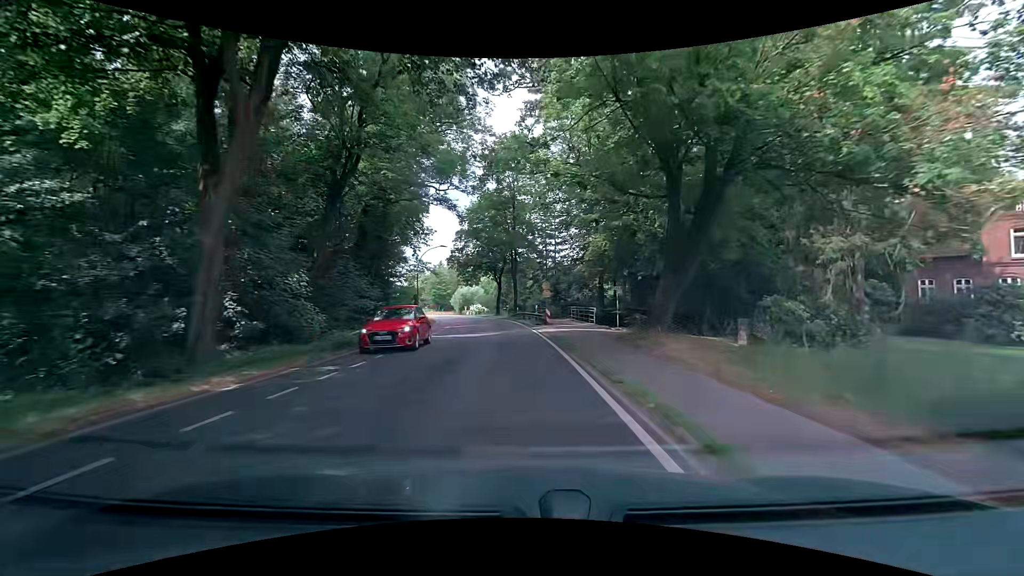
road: tertiary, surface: asphalt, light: Day
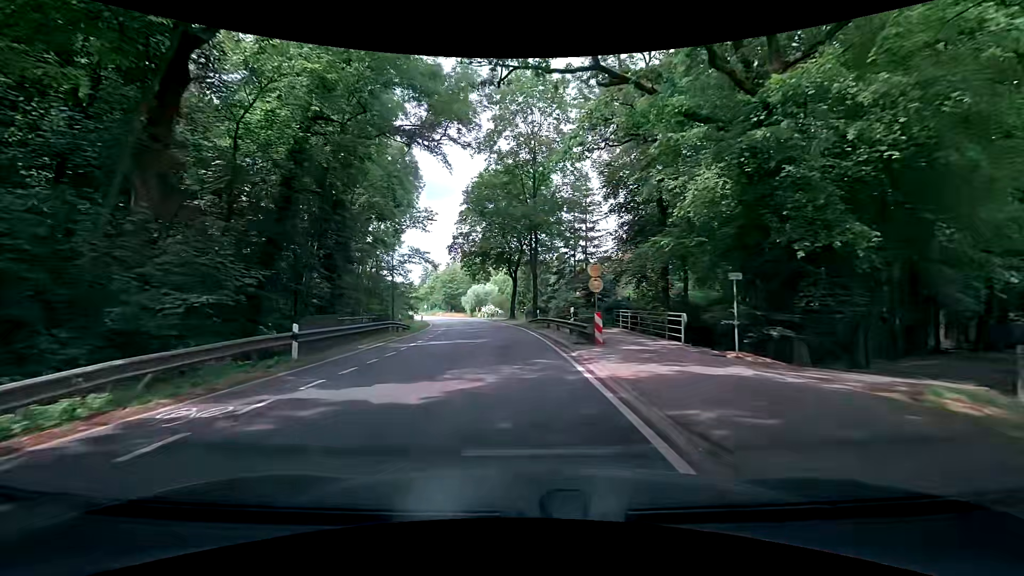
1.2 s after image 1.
(-0.3, +15.2) m; -2°
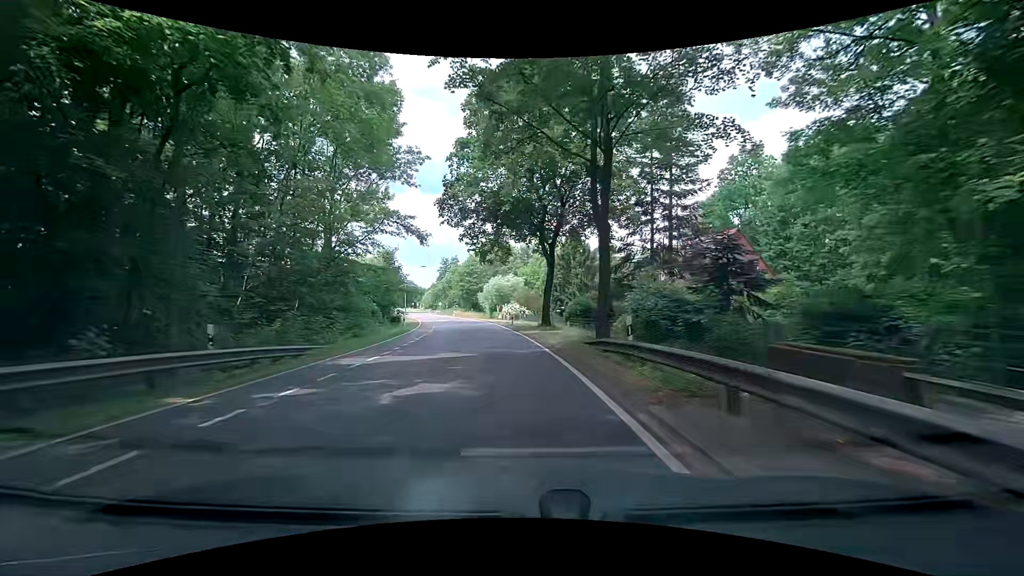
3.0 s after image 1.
(-0.8, +22.8) m; -3°
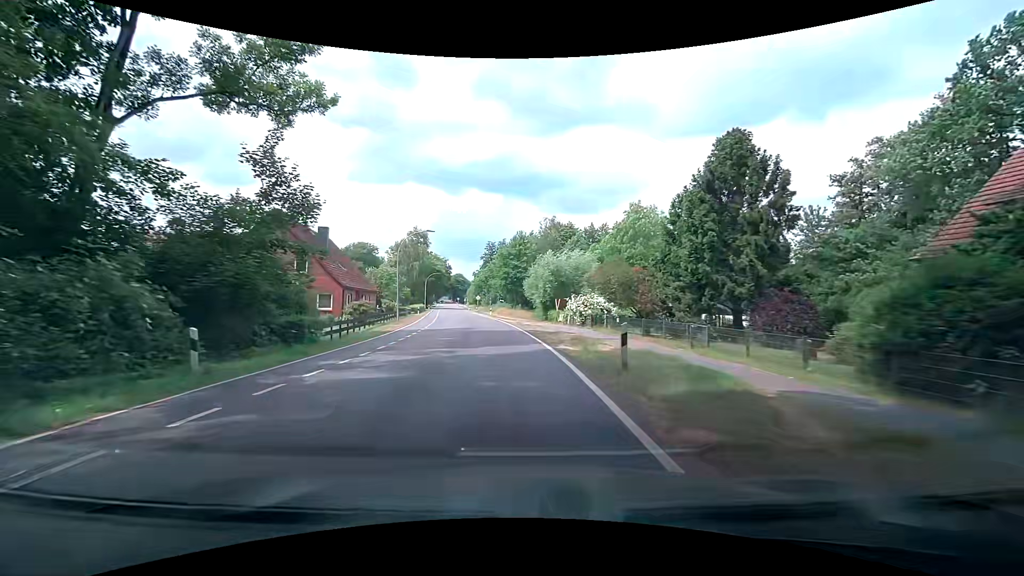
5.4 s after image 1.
(-1.9, +30.5) m; -7°
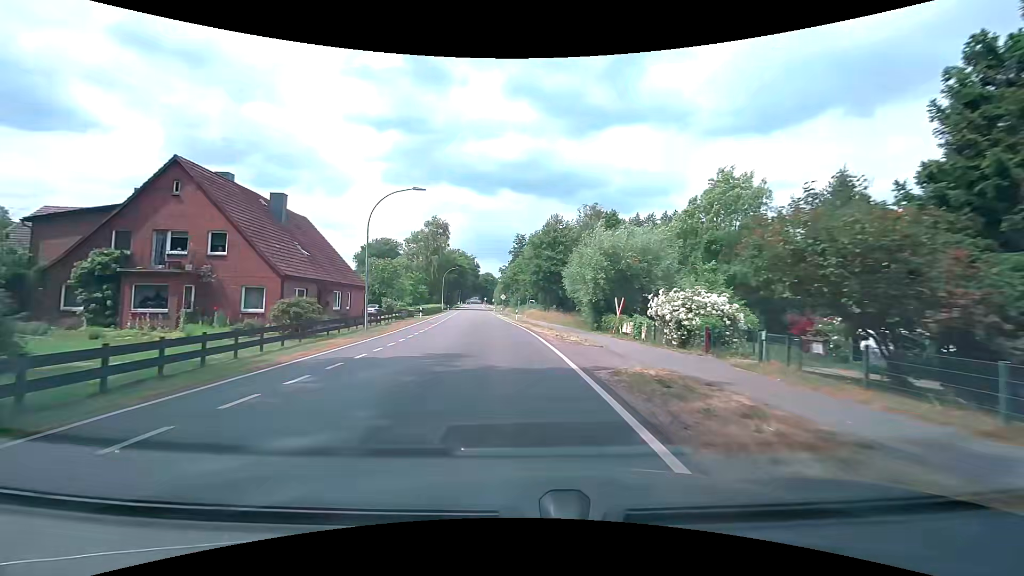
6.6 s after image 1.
(-0.4, +15.3) m; -3°
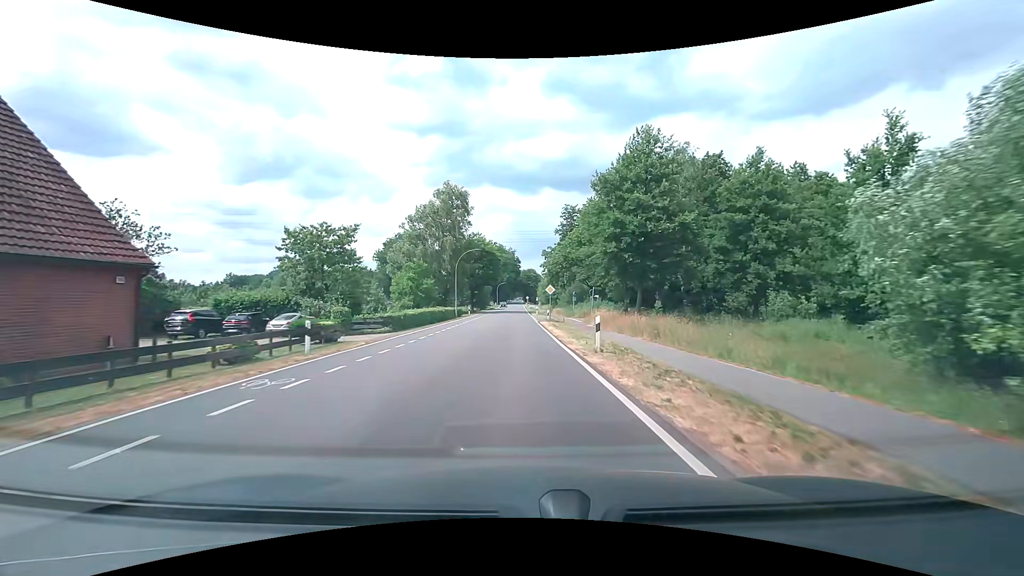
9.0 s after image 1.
(-1.5, +30.5) m; -5°
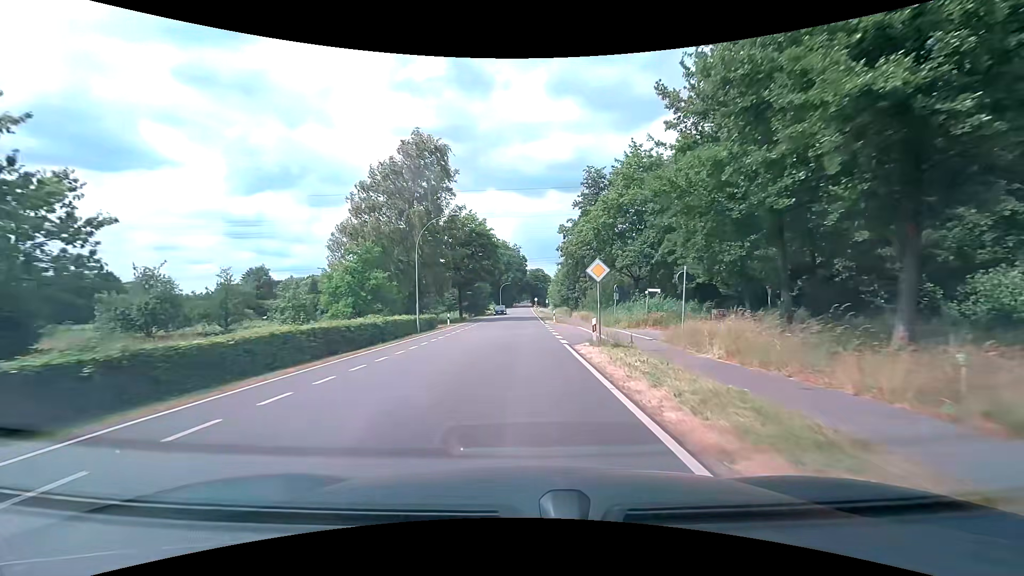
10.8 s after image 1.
(-0.2, +23.0) m; -1°
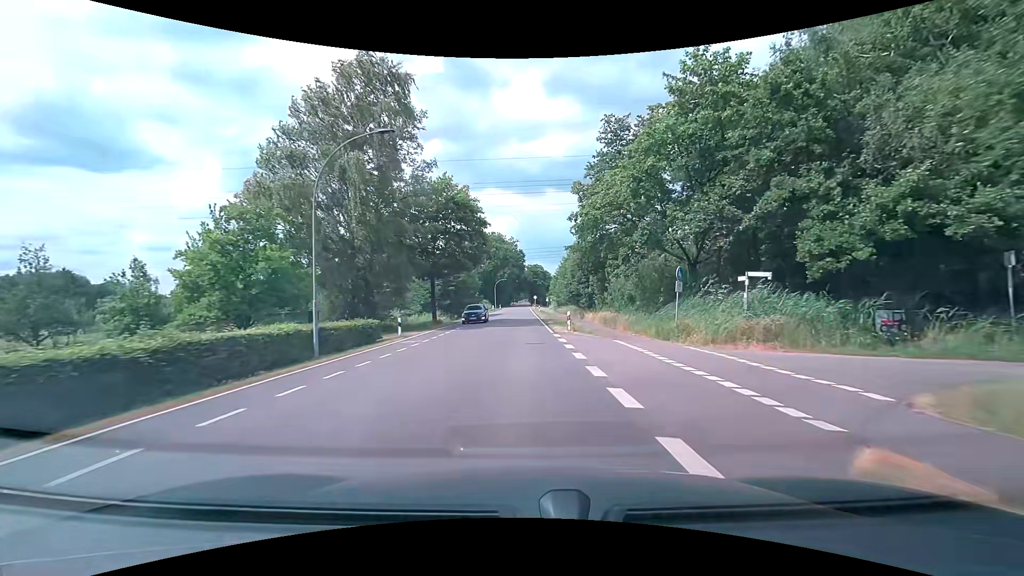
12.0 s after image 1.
(0.0, +15.3) m; 0°
(0, +10) (0, +20) (0, +30) (0, +40) (0, +50) (0, +60) (0, +70) (0, +80) (0, +90) (0, +100) m
